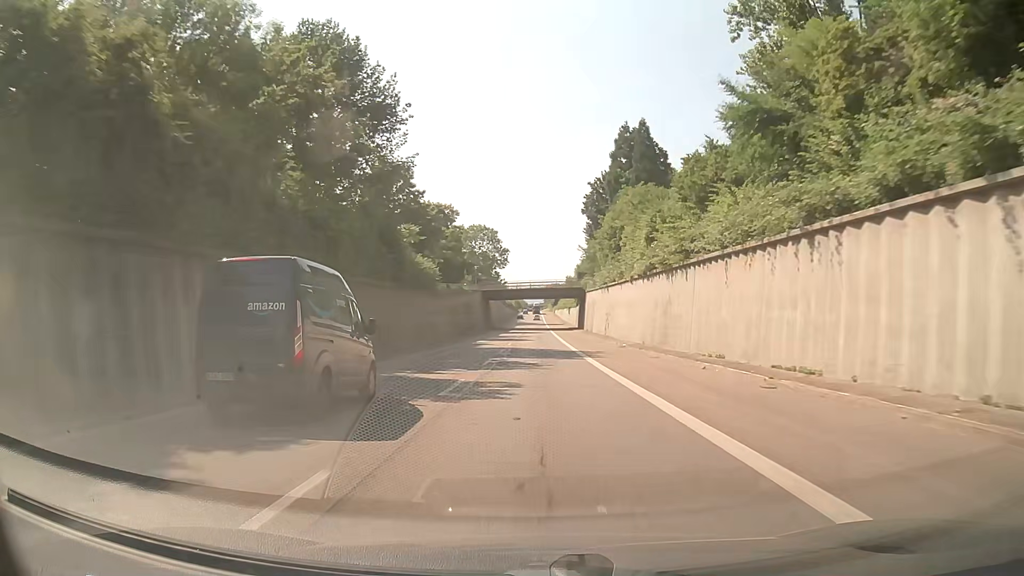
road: trunk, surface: asphalt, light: Day
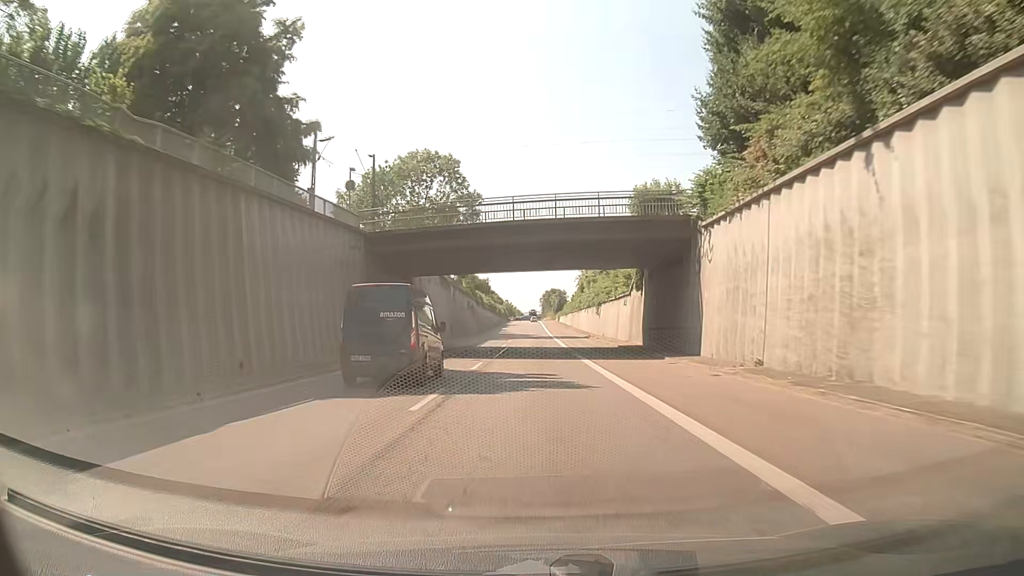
(+0.2, +71.2) m; 0°
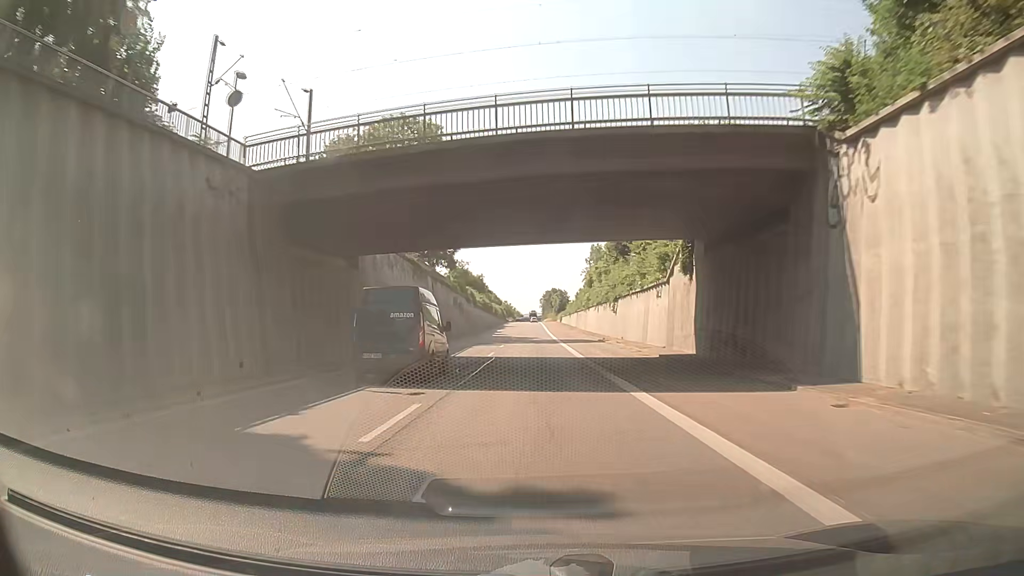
(0.0, +14.5) m; +1°
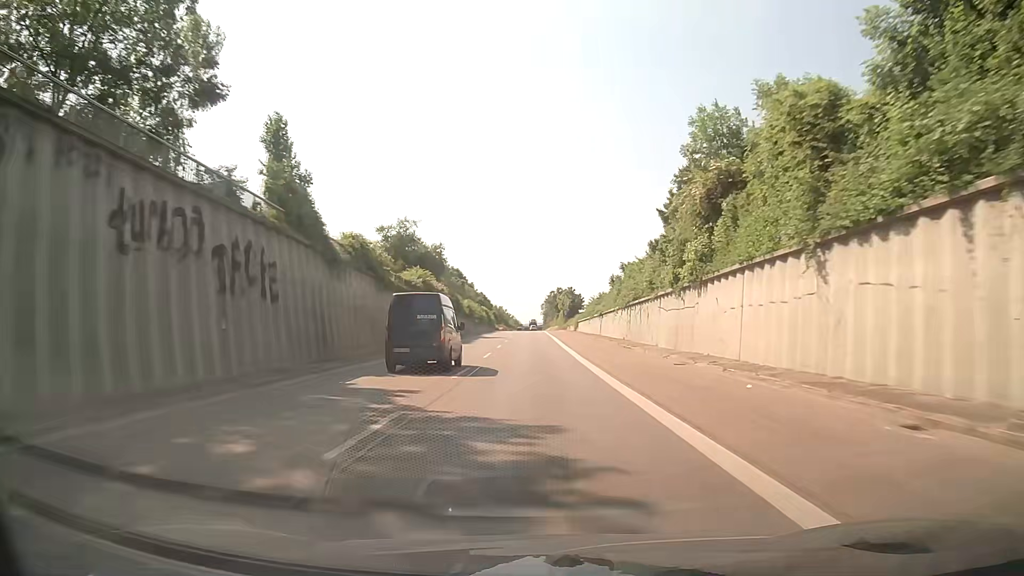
(-0.7, +58.5) m; 0°
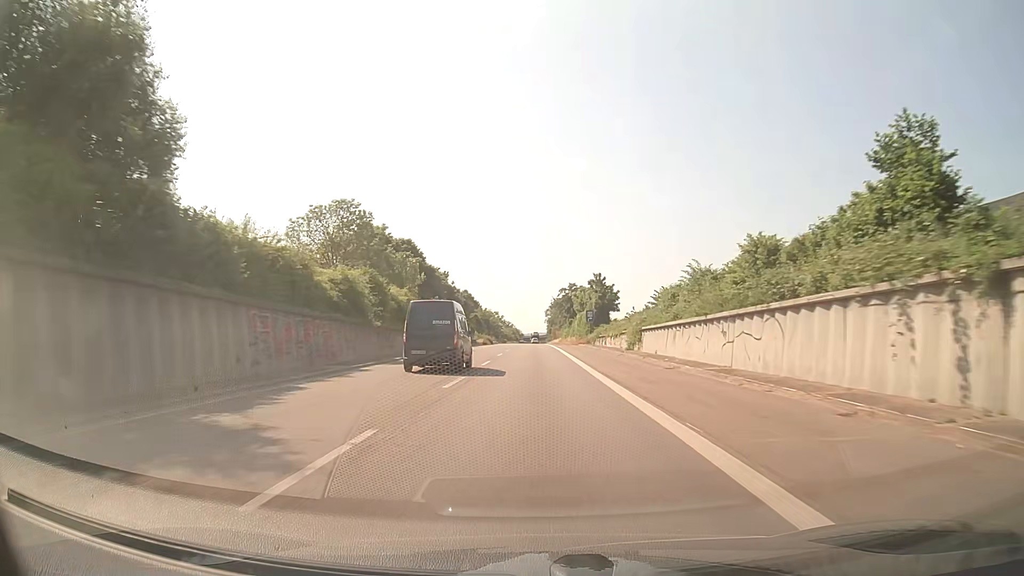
(-0.1, +59.3) m; 0°
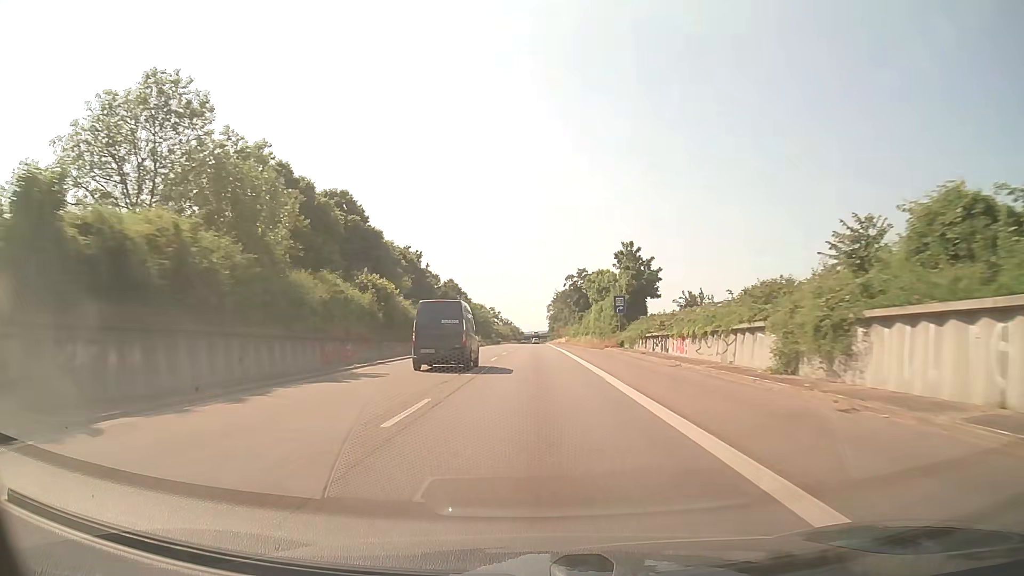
(-0.1, +30.0) m; 0°
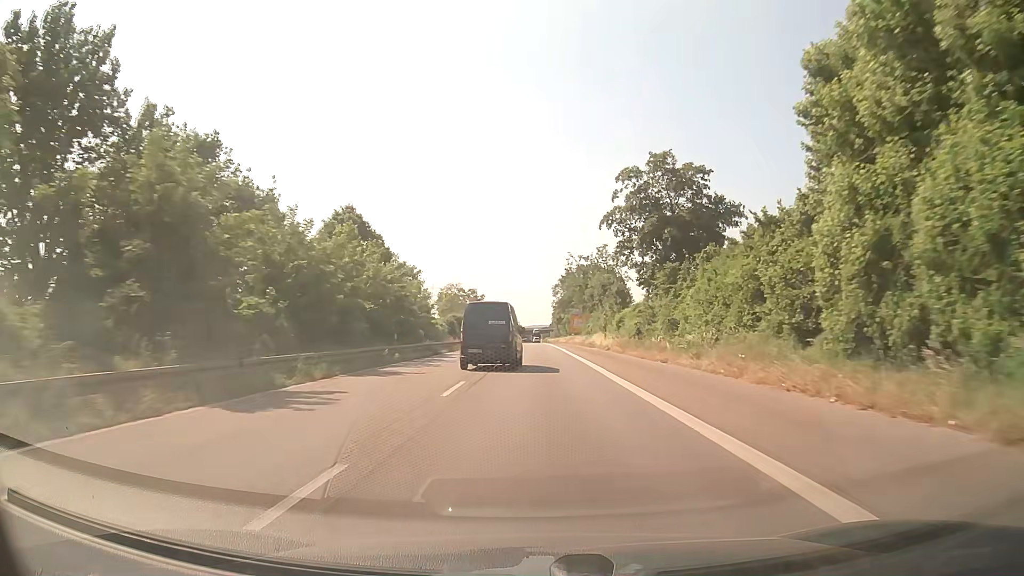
(0.0, +75.6) m; 0°
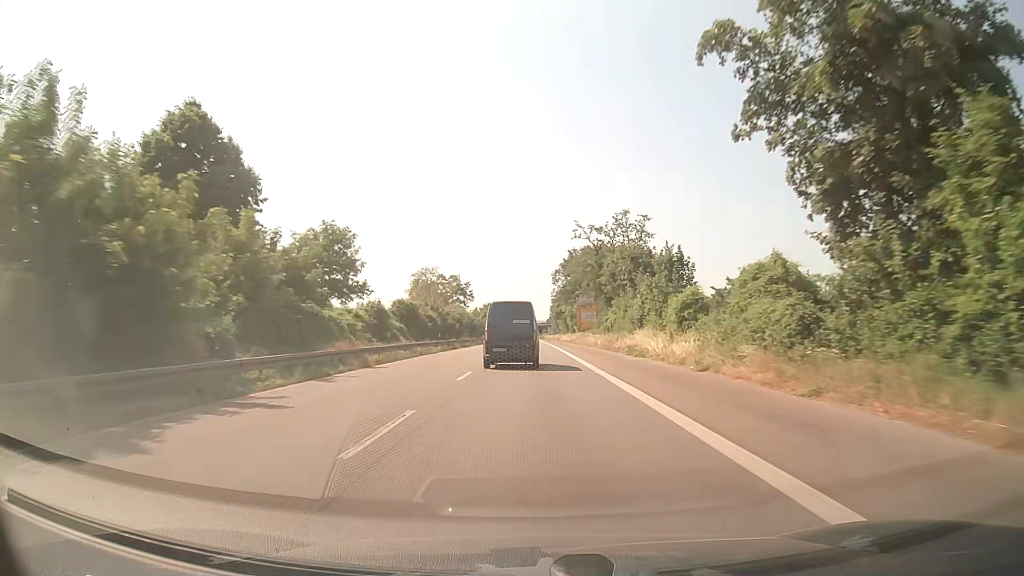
(-0.1, +29.9) m; 0°
(0, +10) (0, +20) (0, +30) (0, +40) (0, +50) (0, +60) (0, +70) (0, +80) (0, +90) (0, +100) m
